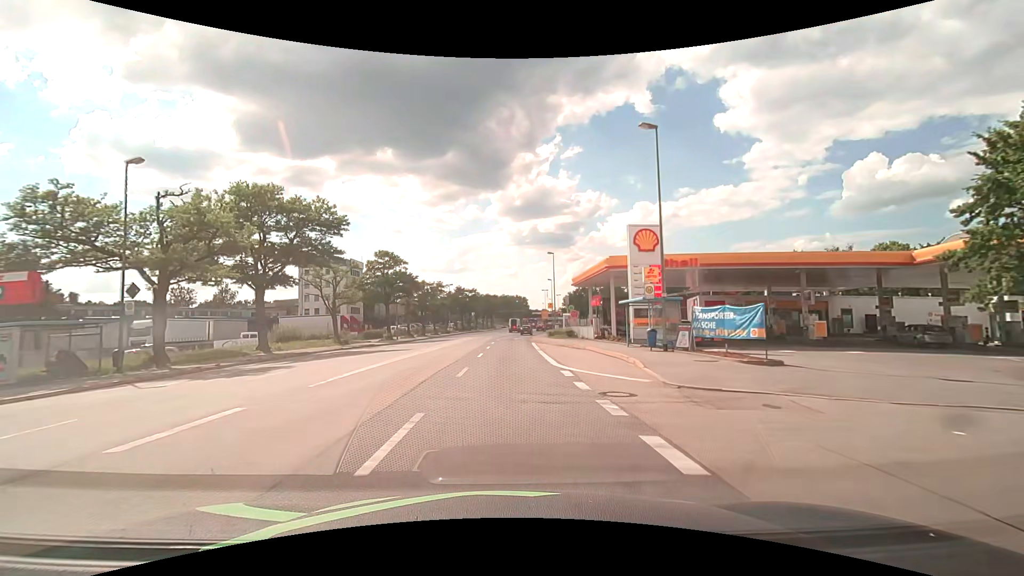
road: primary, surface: asphalt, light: Day
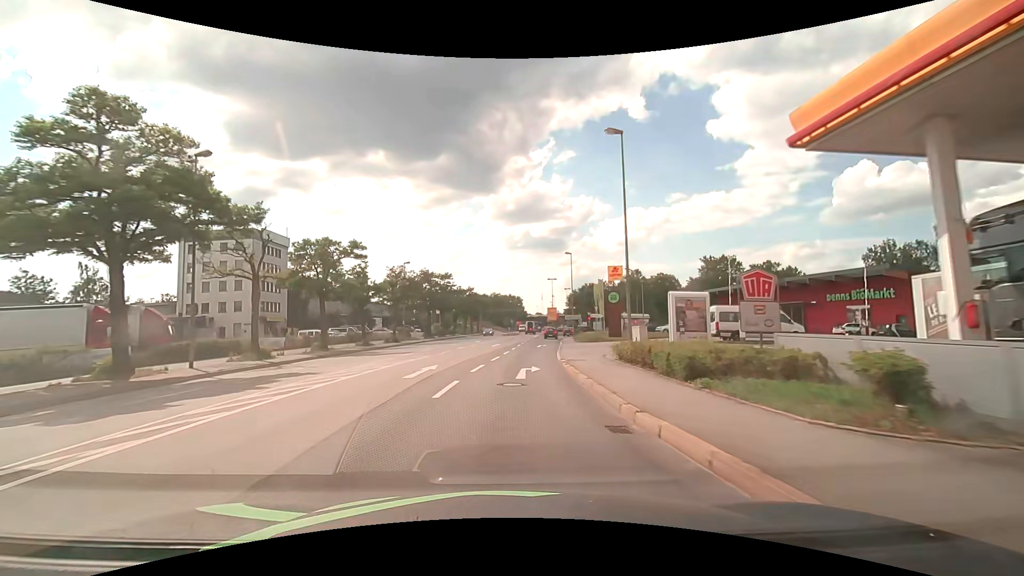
(+0.1, +39.7) m; 0°
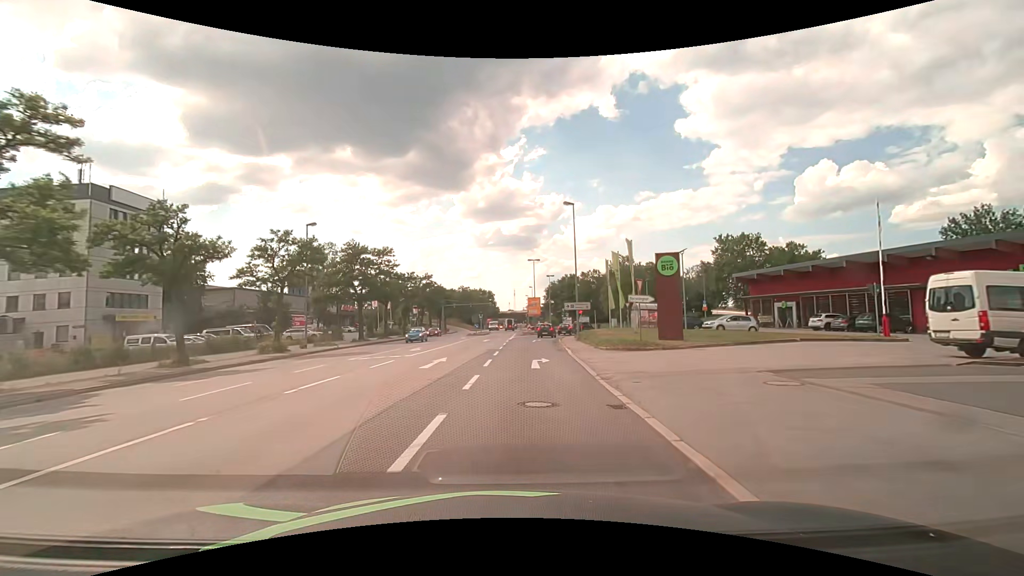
(+0.7, +23.0) m; +4°
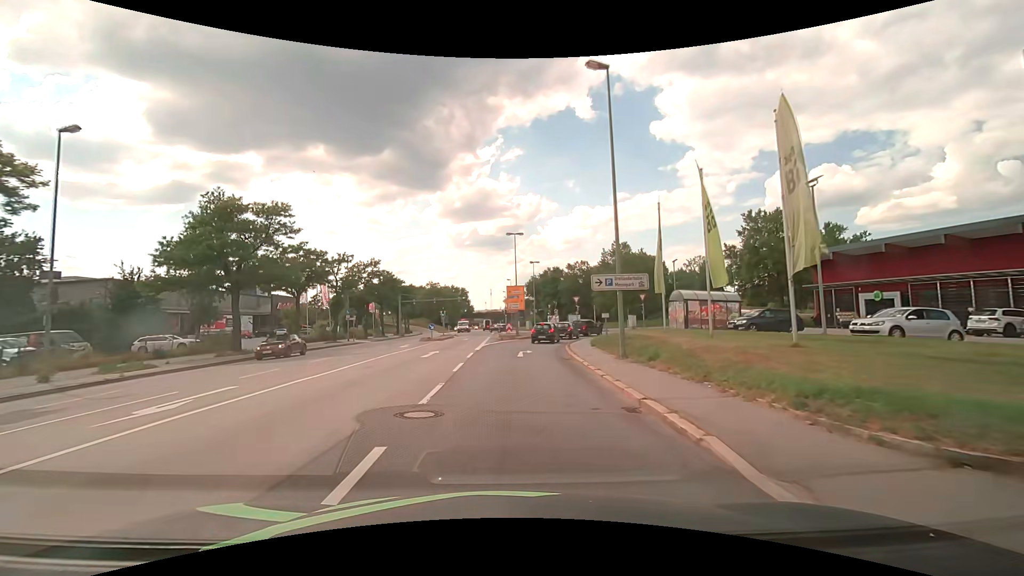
(+0.5, +19.7) m; +3°
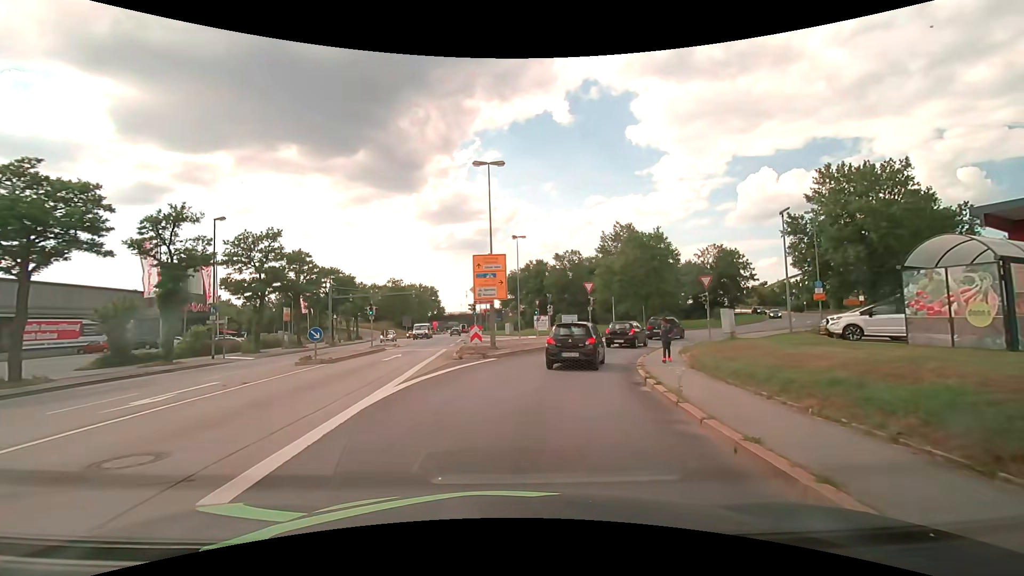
(+0.4, +21.8) m; +2°
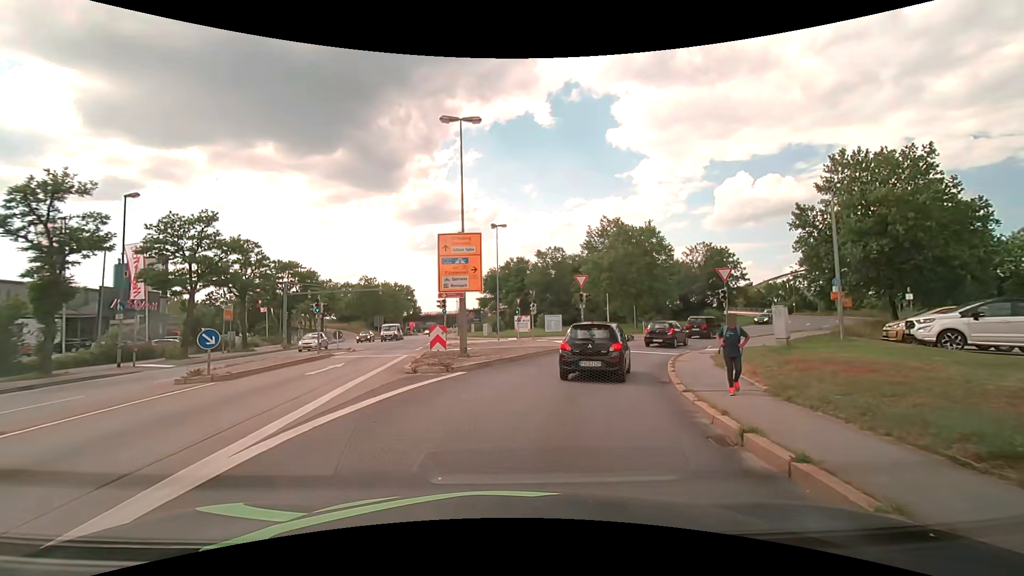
(+0.1, +5.8) m; +3°
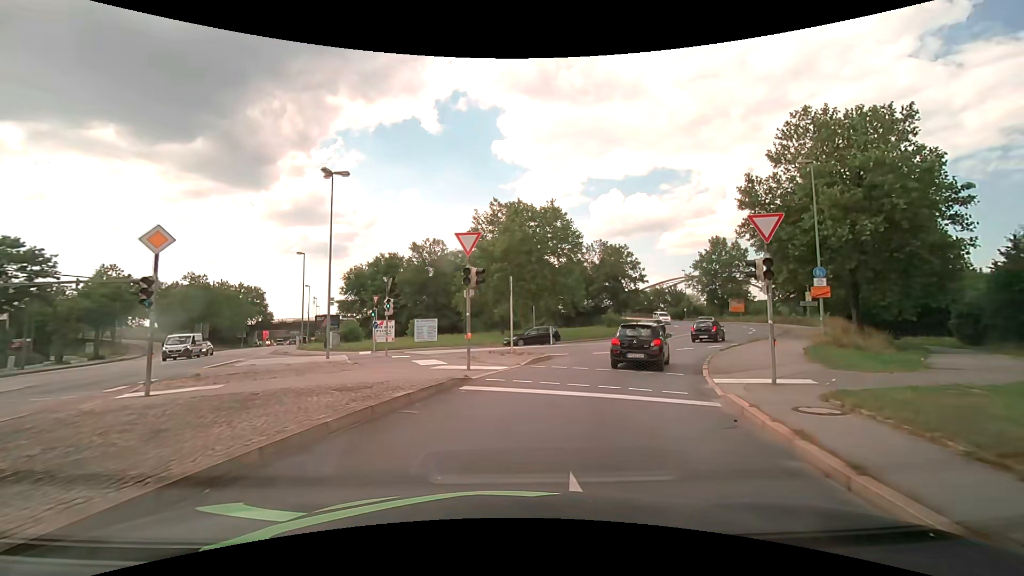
(+1.7, +15.5) m; +13°
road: primary_link
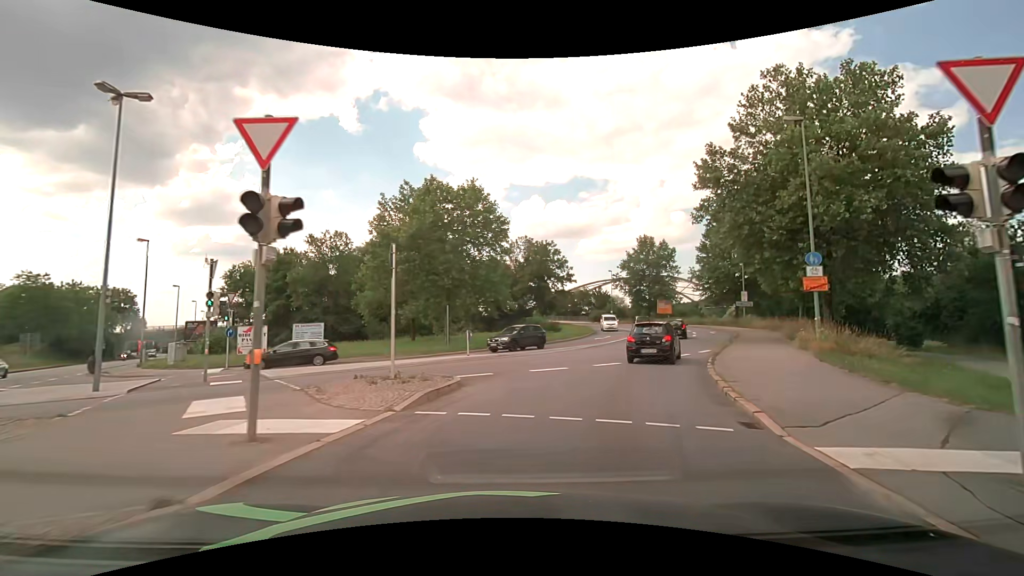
(+0.6, +8.5) m; +9°
